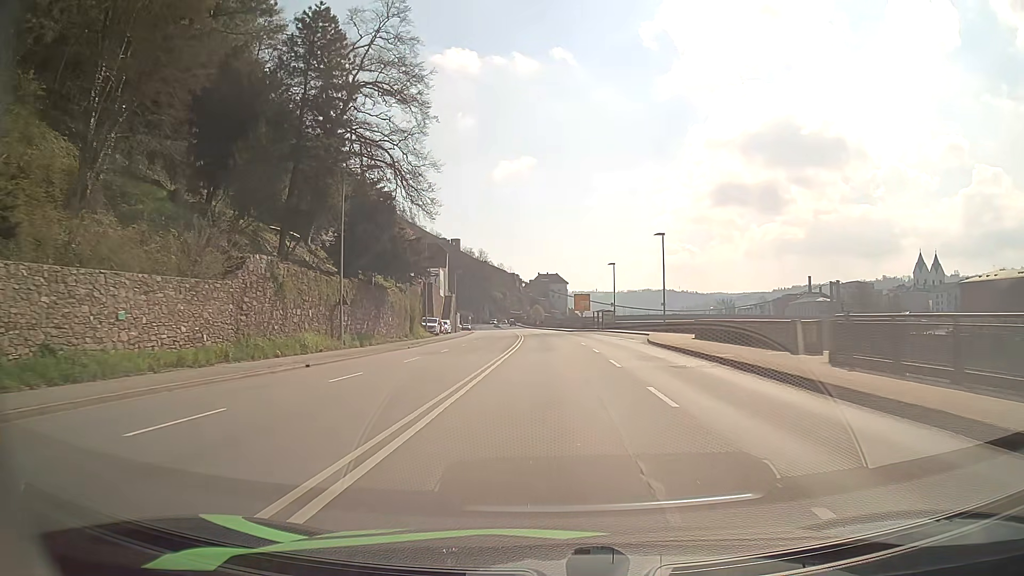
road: primary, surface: asphalt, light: Day
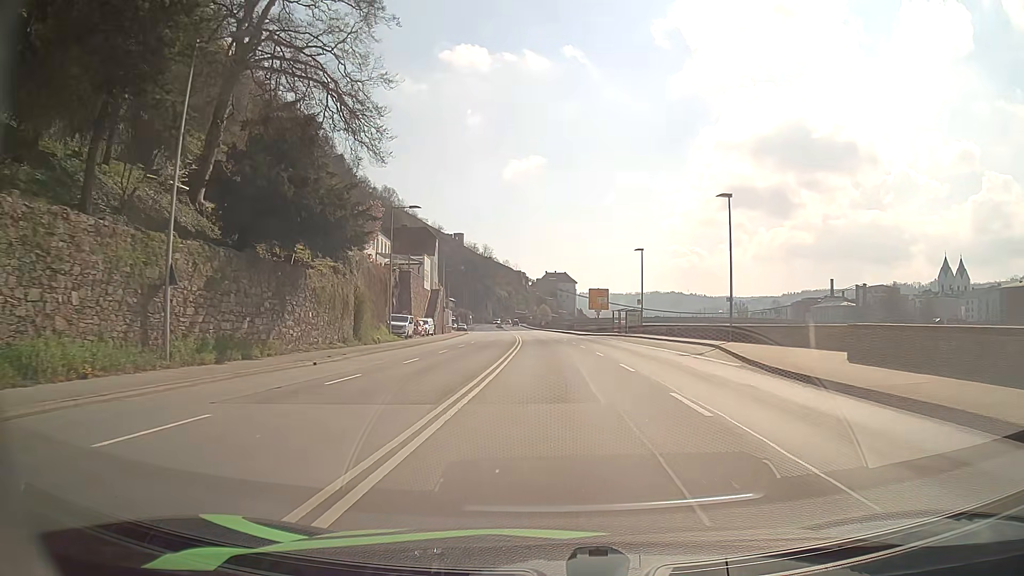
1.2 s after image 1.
(-0.1, +19.0) m; -1°
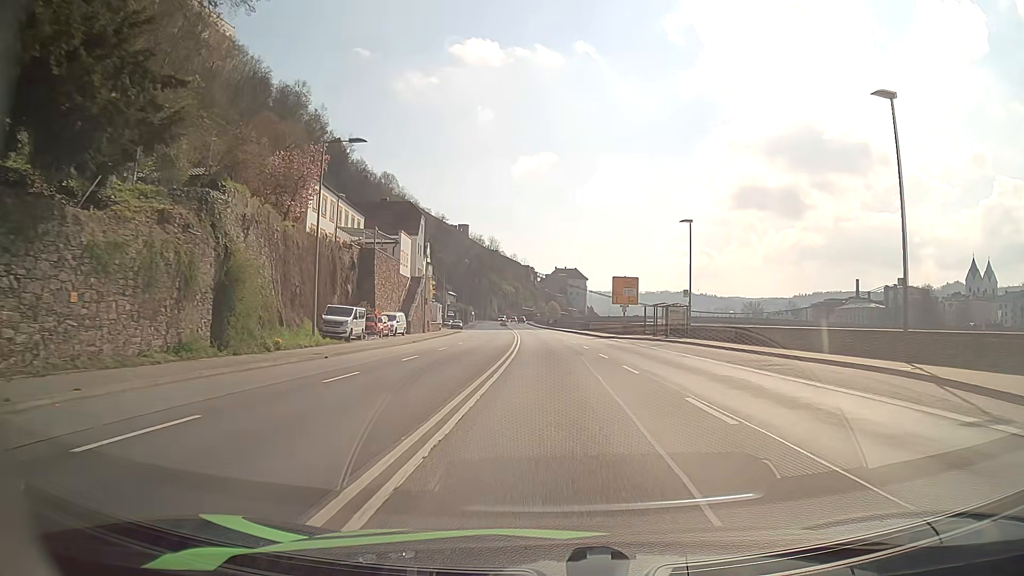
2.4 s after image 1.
(-0.1, +18.7) m; -1°
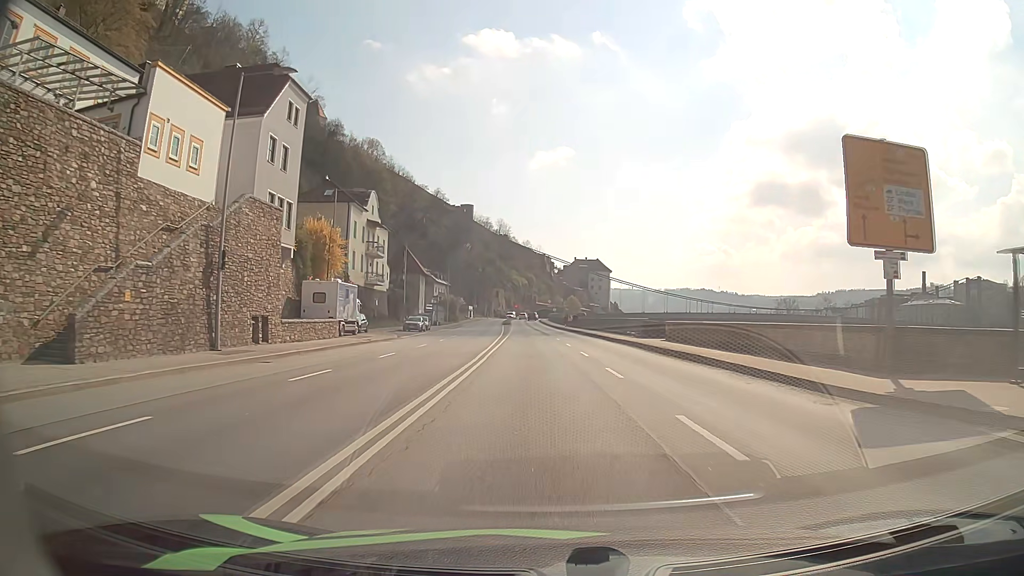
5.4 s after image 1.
(-0.2, +45.9) m; -1°
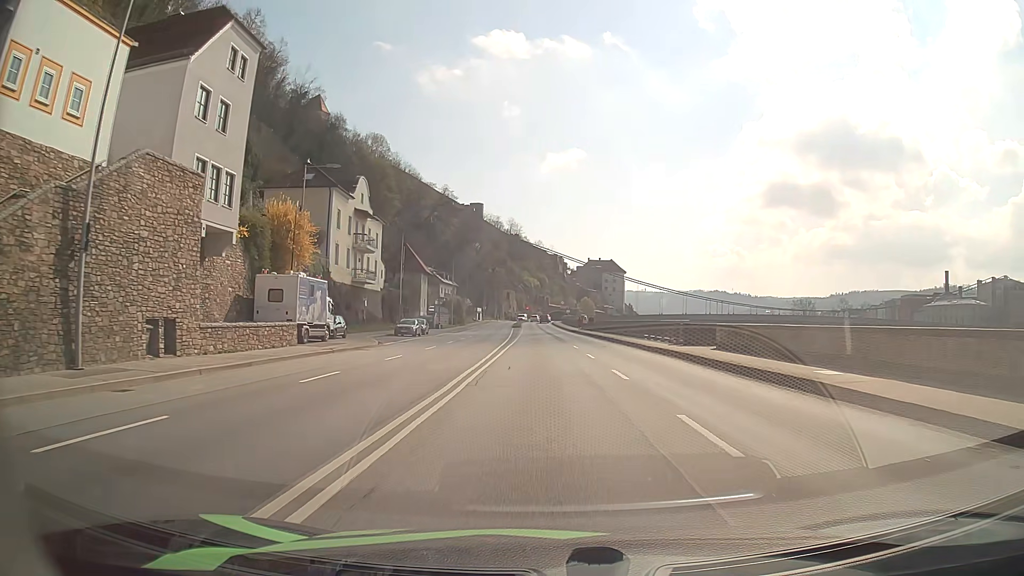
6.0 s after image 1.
(-0.1, +8.7) m; -1°
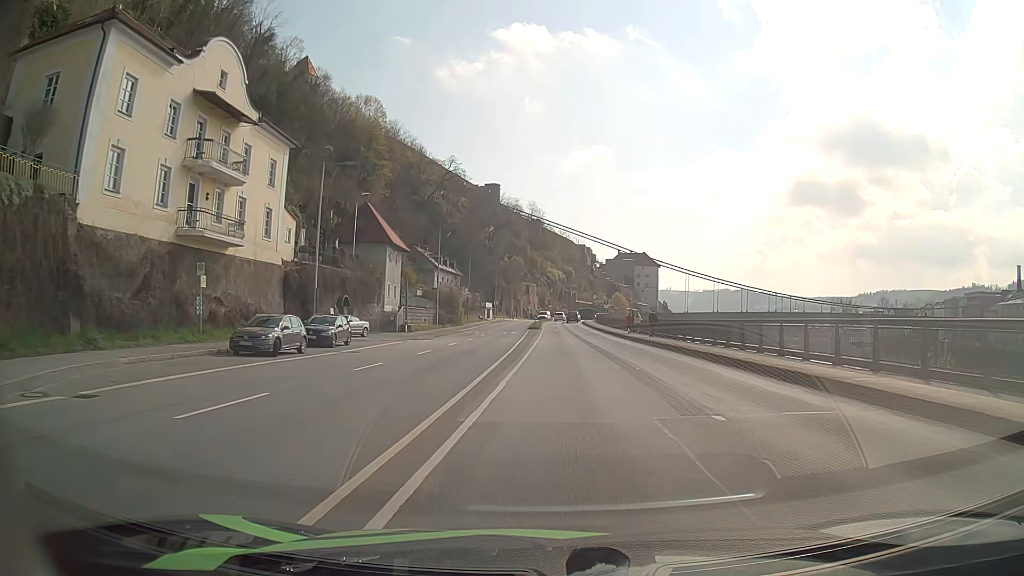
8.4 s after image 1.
(-0.7, +33.3) m; -2°
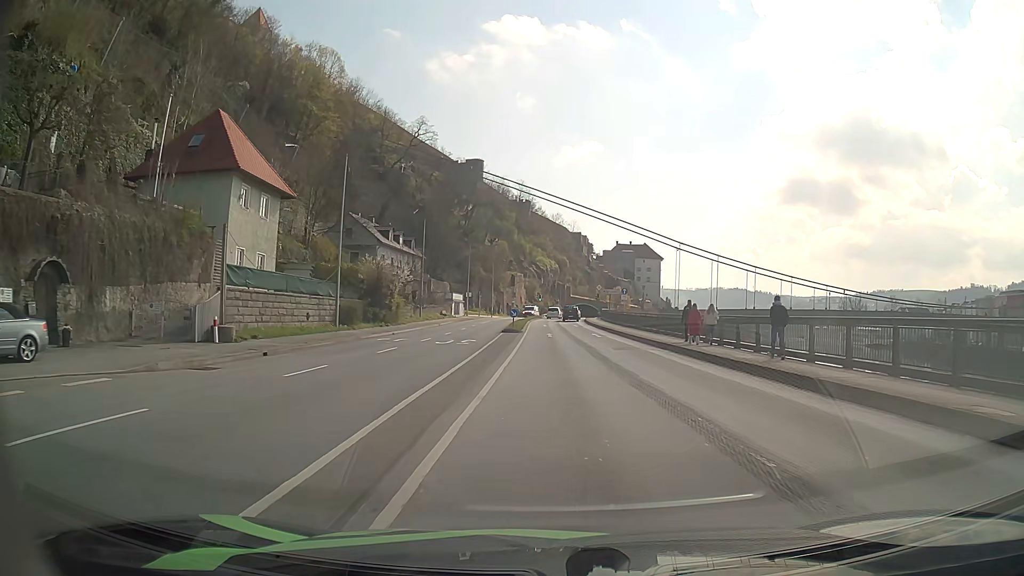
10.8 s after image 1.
(+0.2, +30.1) m; +1°
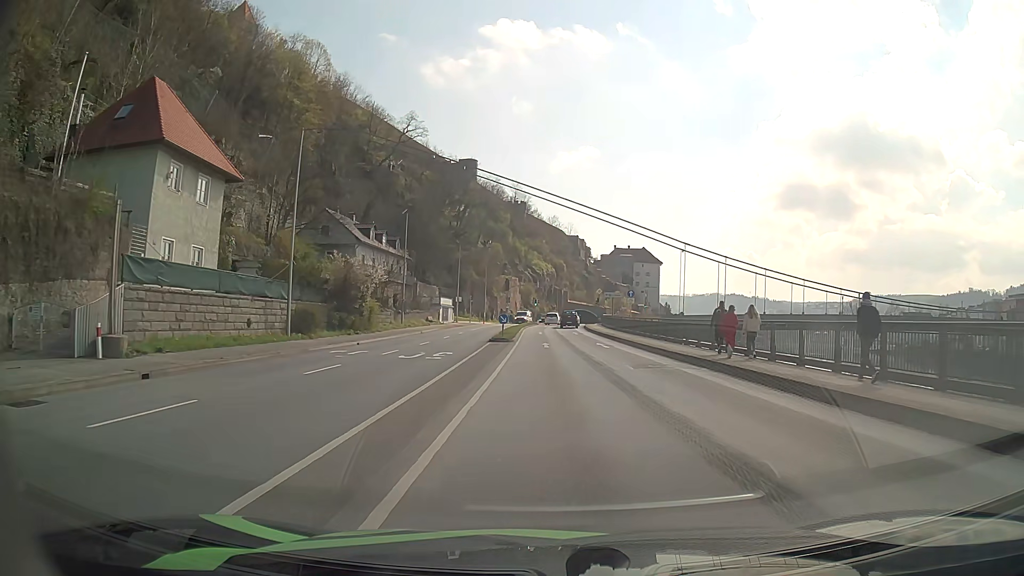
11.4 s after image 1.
(0.0, +6.9) m; 0°
(0, +10) (0, +20) (0, +30) (0, +40) (0, +50) (0, +60) (0, +70) (0, +80) (+1, +90) (+2, +100) m
